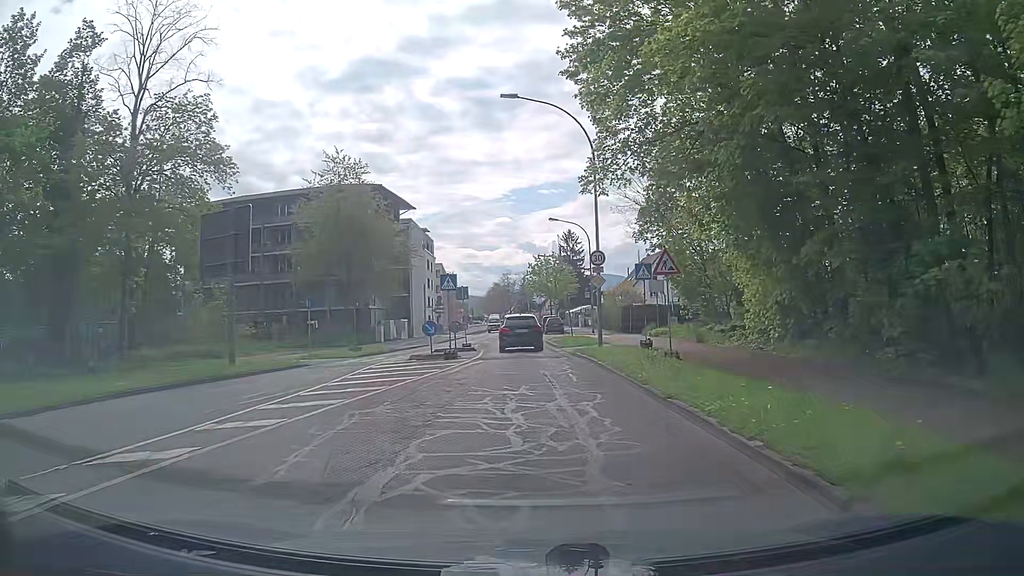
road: secondary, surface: asphalt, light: Day
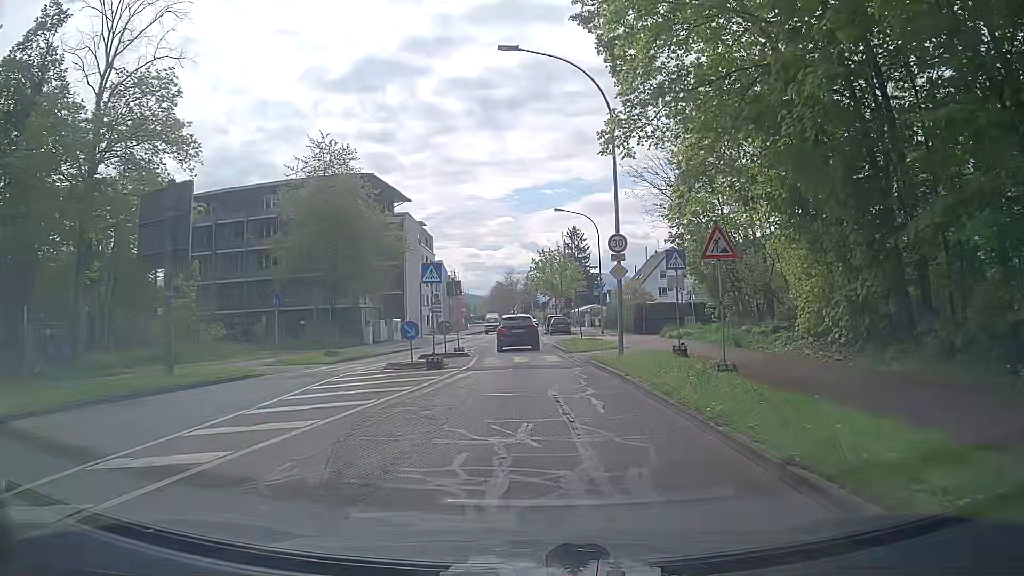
(+0.1, +4.8) m; 0°
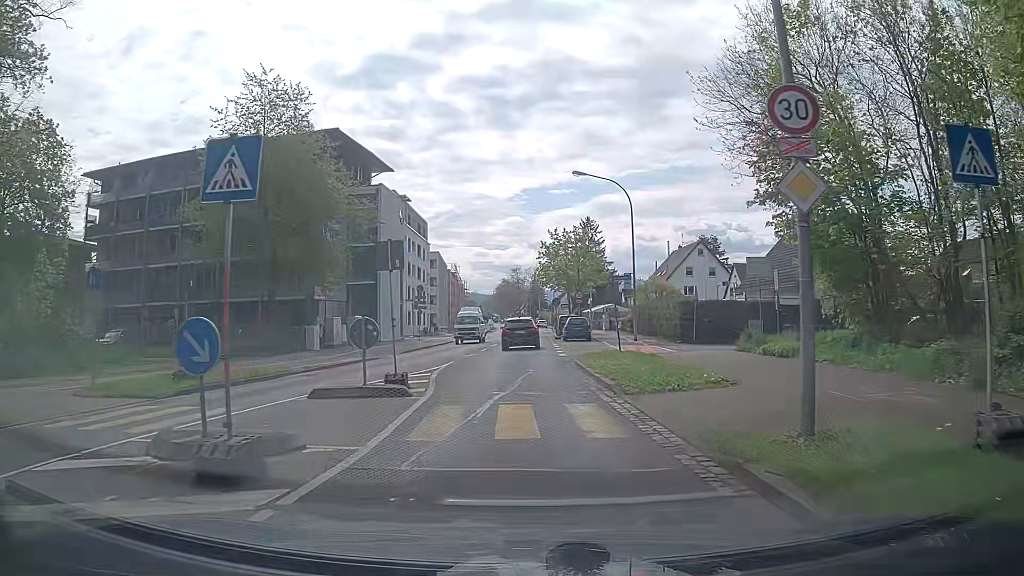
(0.0, +13.5) m; -1°
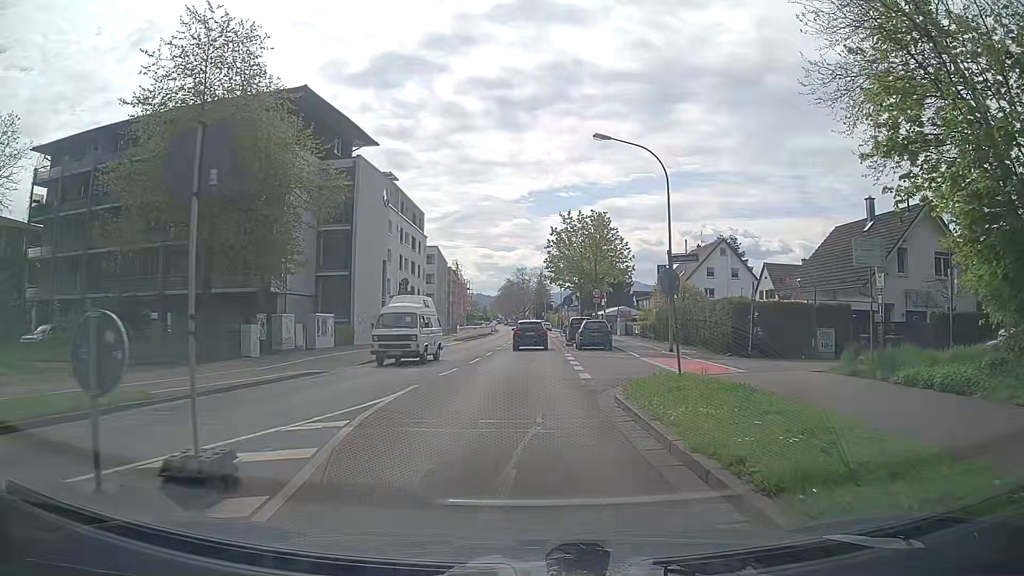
(0.0, +8.6) m; 0°
